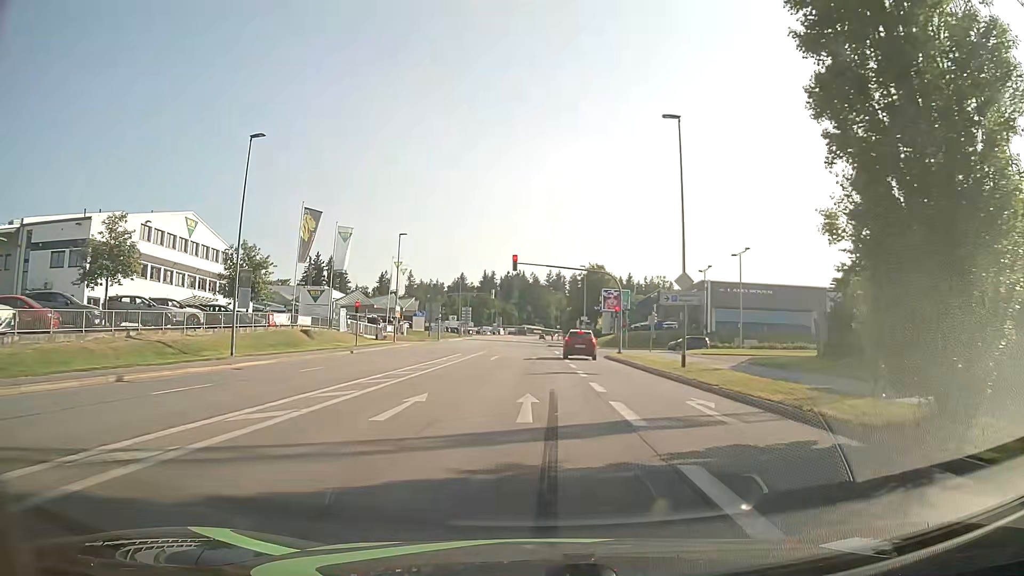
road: tertiary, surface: asphalt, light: Day
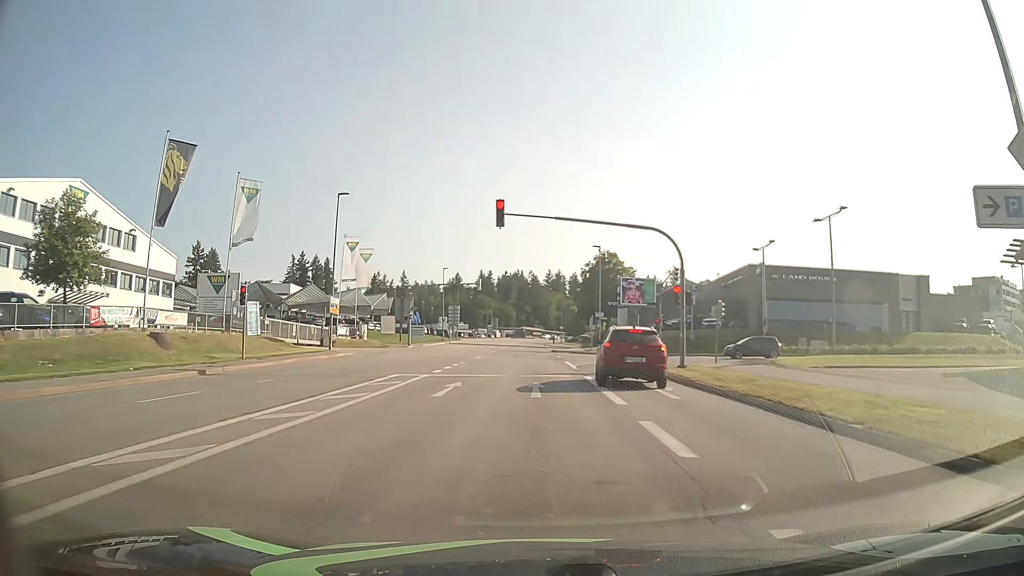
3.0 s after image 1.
(+0.1, +20.0) m; +1°
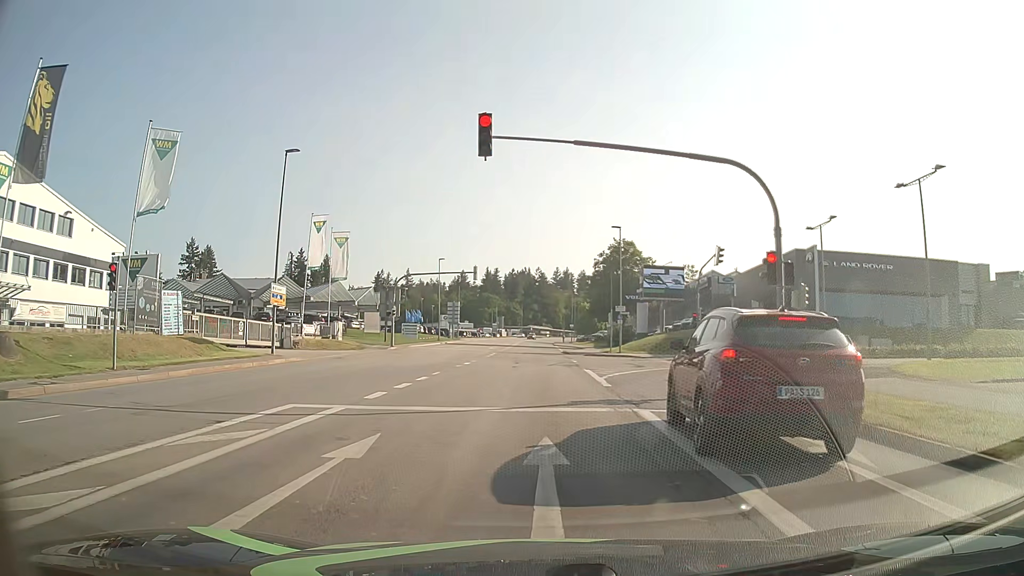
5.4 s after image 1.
(-0.1, +10.8) m; -1°
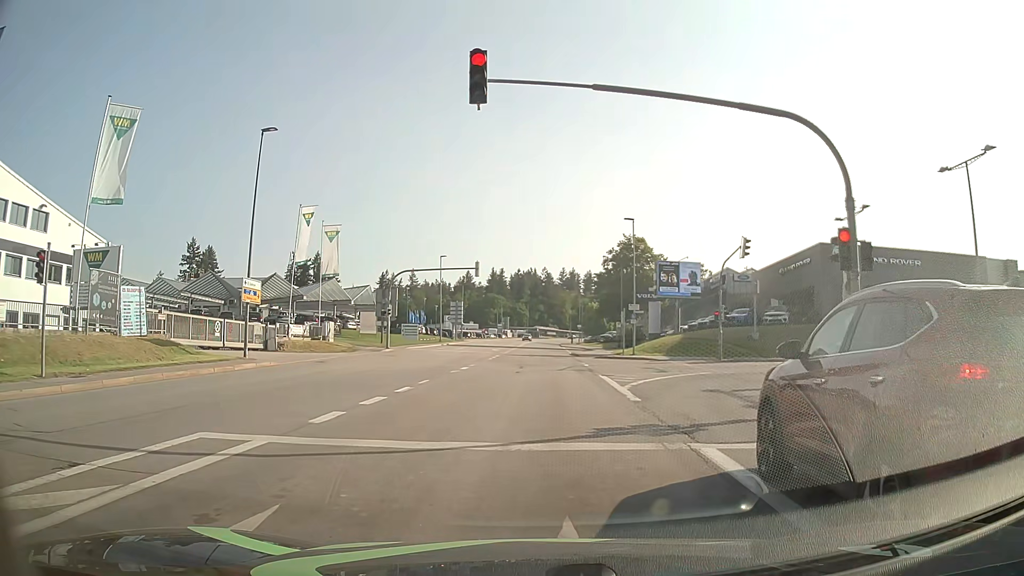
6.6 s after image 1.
(-0.1, +4.0) m; 0°
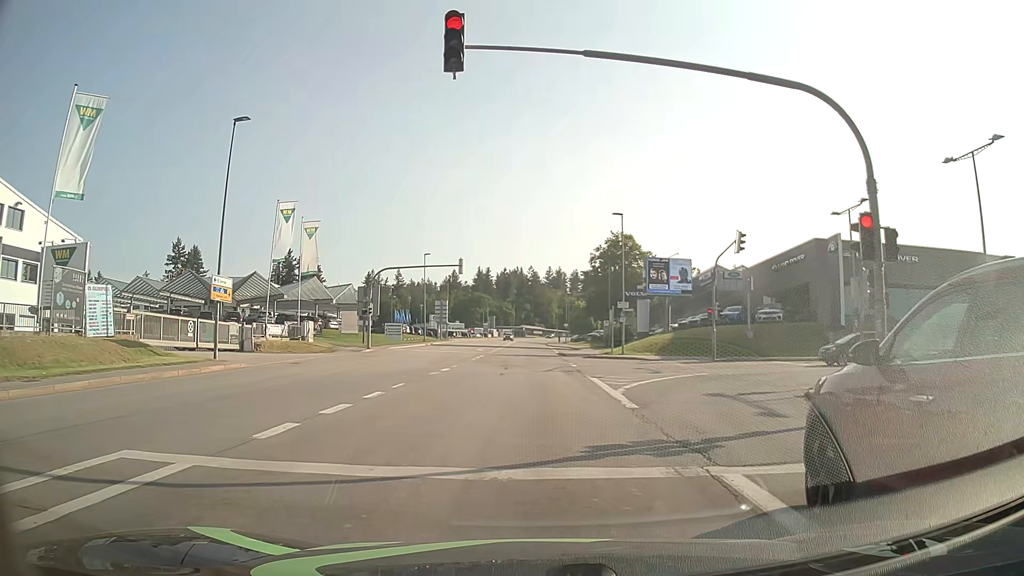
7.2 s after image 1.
(0.0, +1.6) m; +1°
(0, +10) (0, +20) (0, +30) (-1, +40) (-1, +50) (-1, +60) (-1, +70) (-1, +80) (-1, +90) (-1, +100) m
